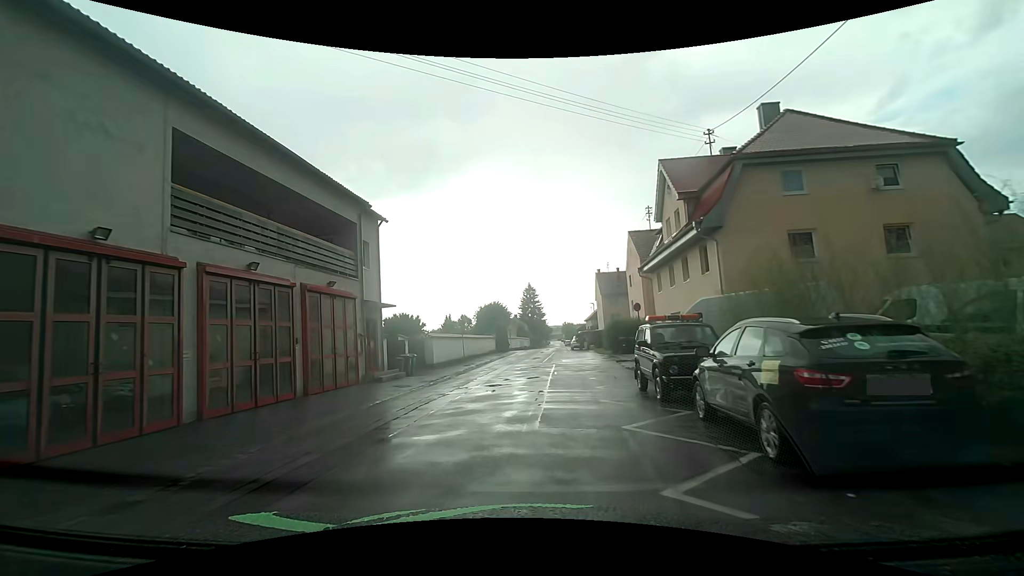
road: residential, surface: asphalt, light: Day
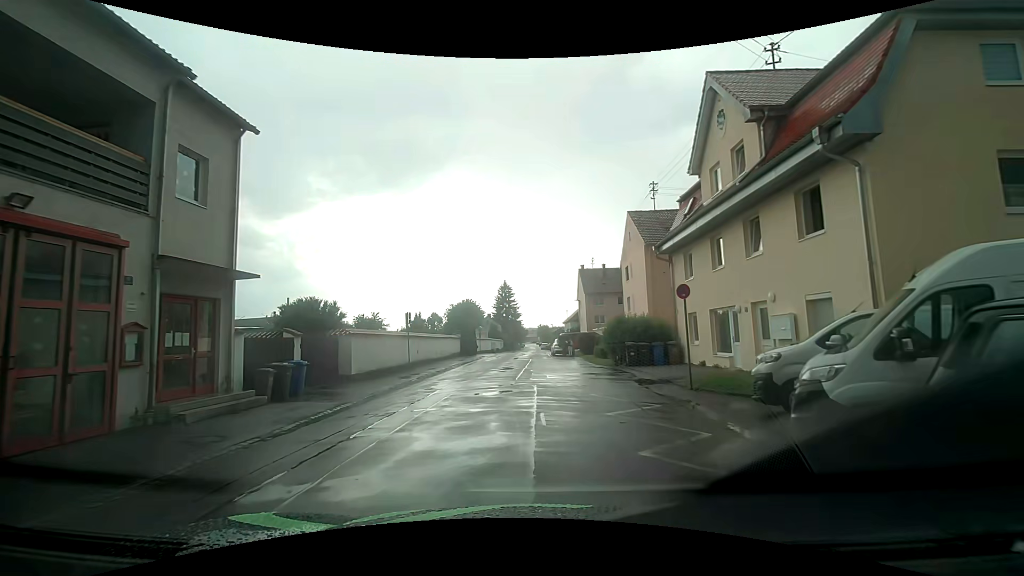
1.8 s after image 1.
(+0.1, +10.3) m; +3°
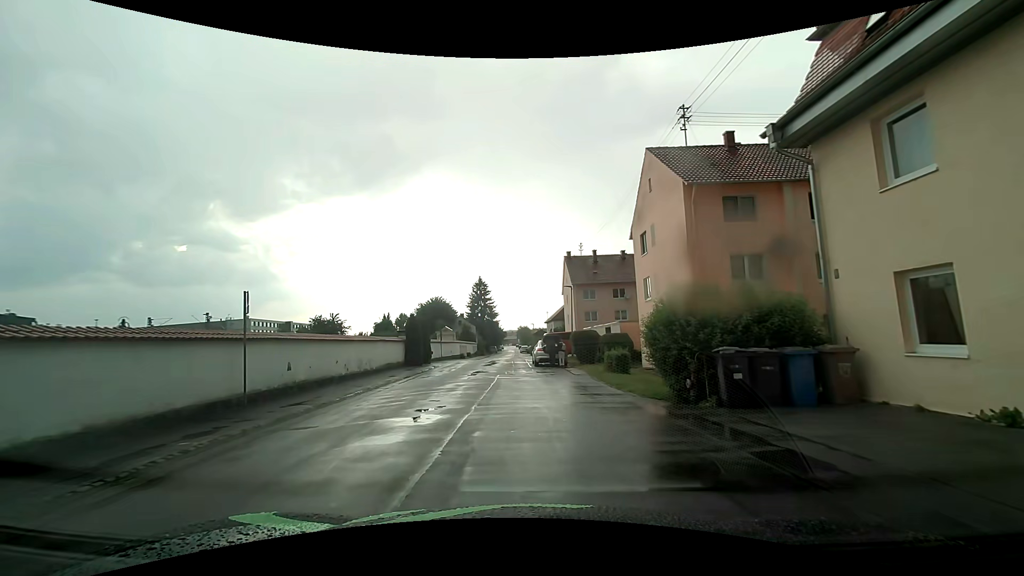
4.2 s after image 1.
(+0.4, +14.4) m; +1°
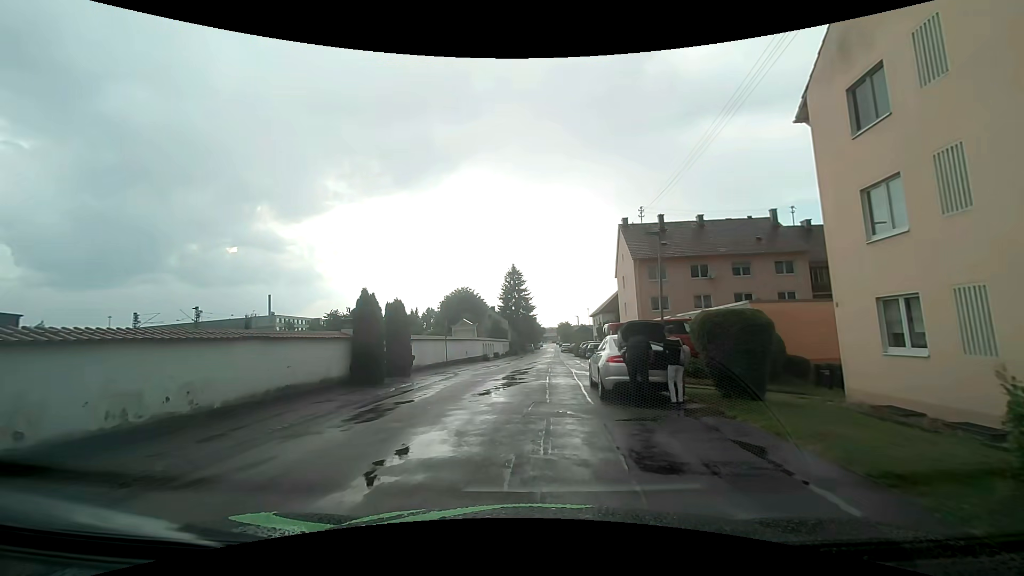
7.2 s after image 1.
(-0.1, +16.7) m; -4°
(0, +10) (0, +20) (+1, +30) (+1, +40) (+2, +50) (+3, +60) (+3, +70) (+3, +80) (+3, +90) (+3, +100) m
